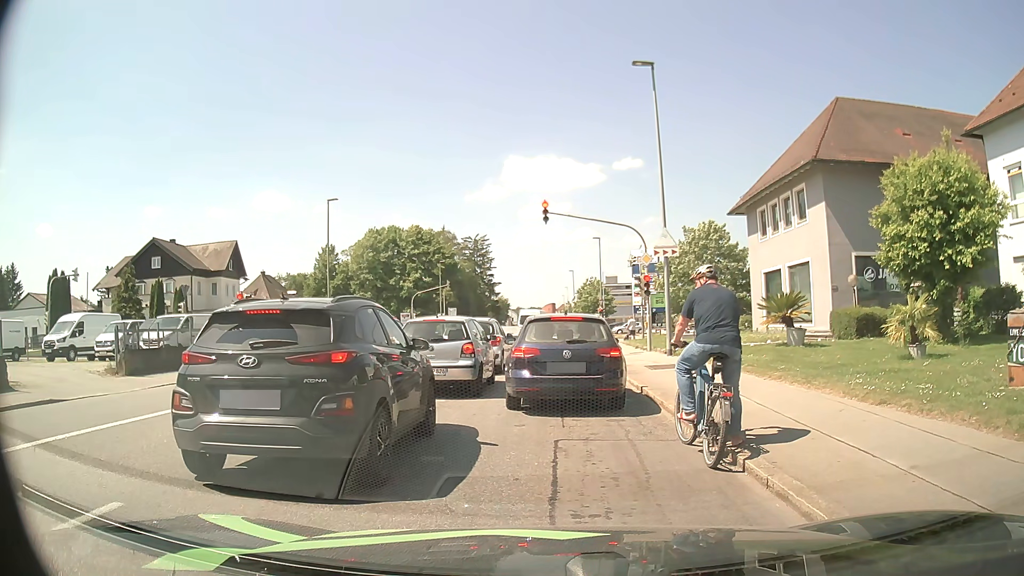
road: tertiary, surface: asphalt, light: Day
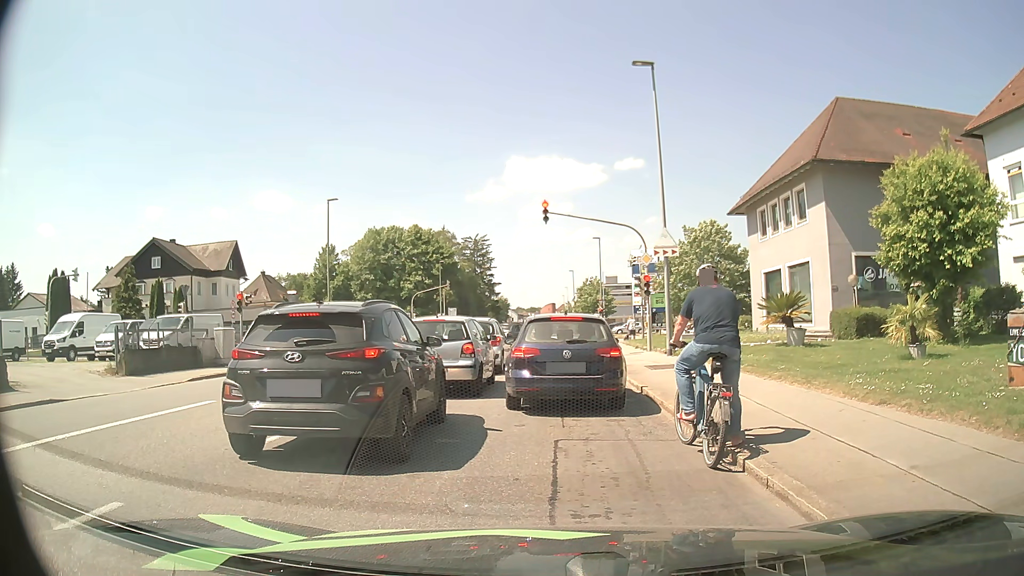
(0.0, 0.0) m; 0°
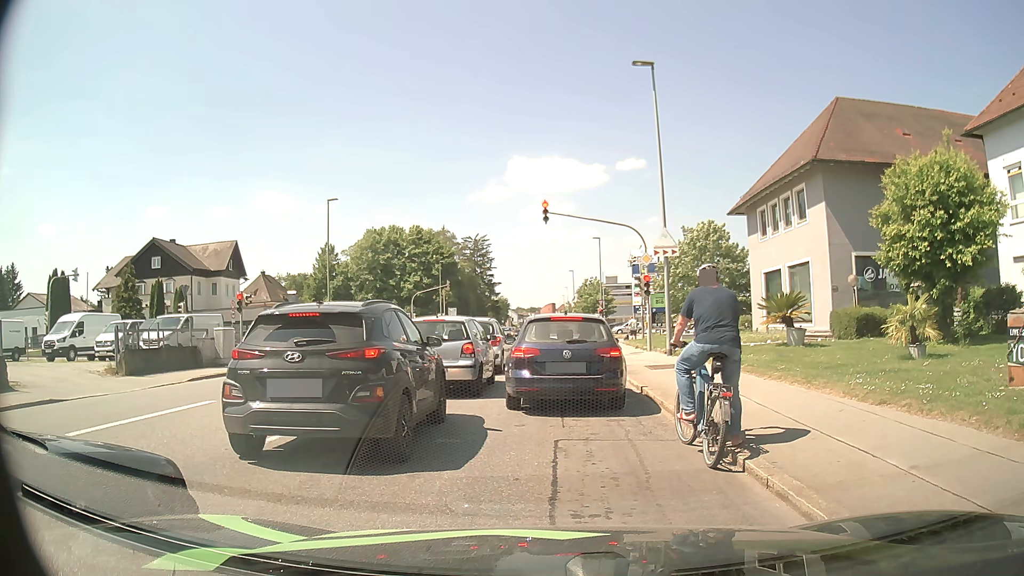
(0.0, 0.0) m; 0°
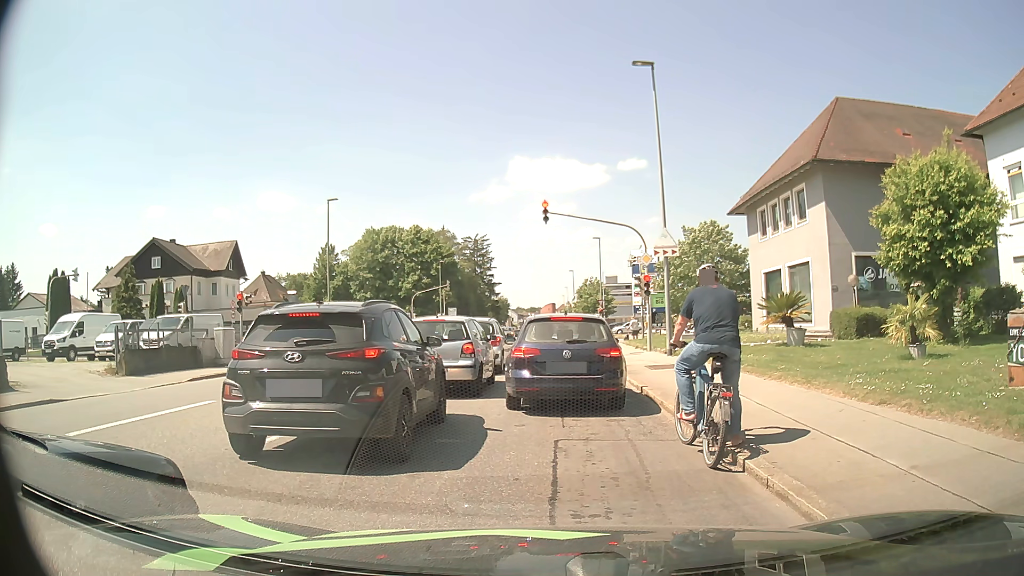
(0.0, 0.0) m; 0°
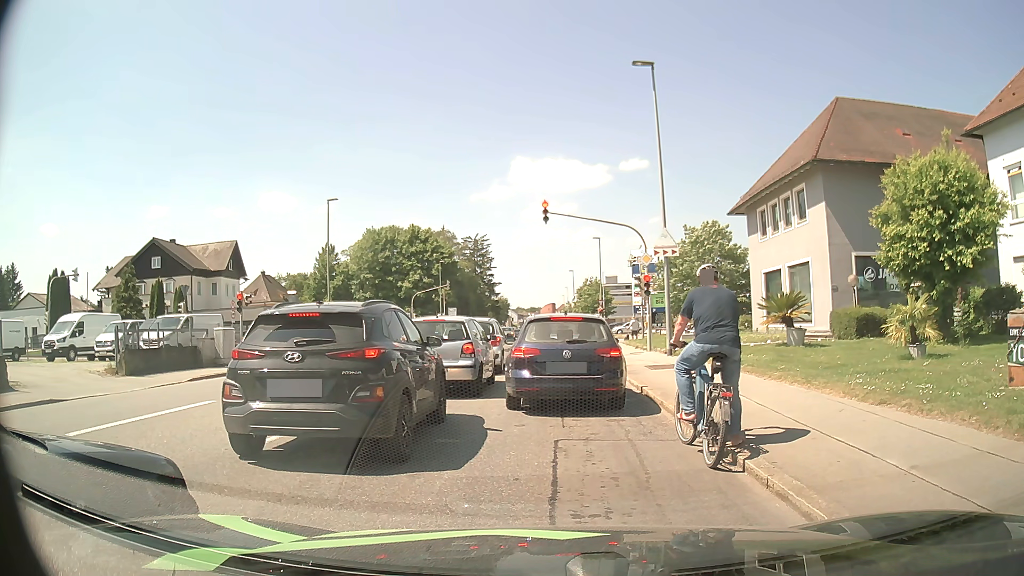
(0.0, 0.0) m; 0°
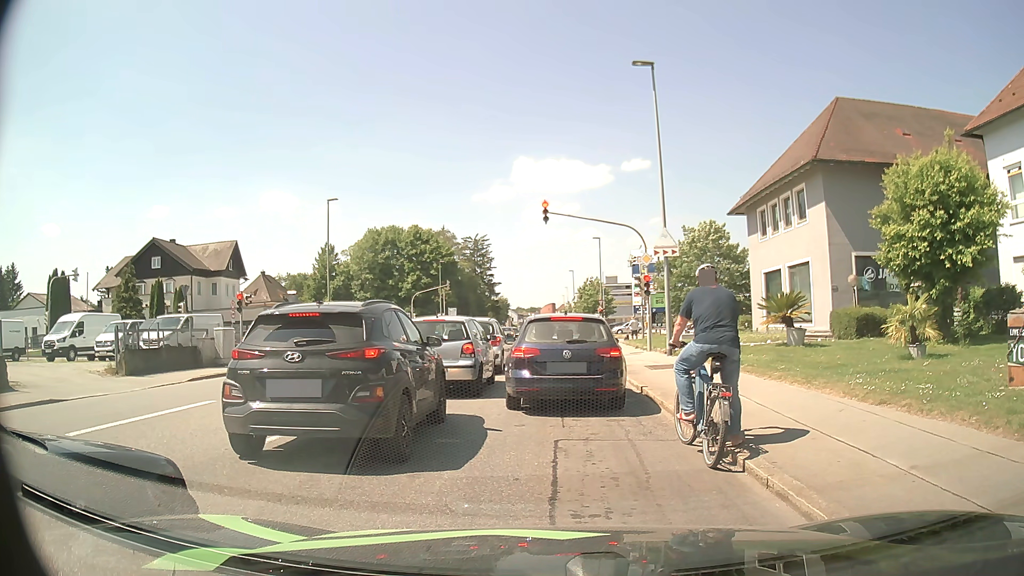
(0.0, 0.0) m; 0°
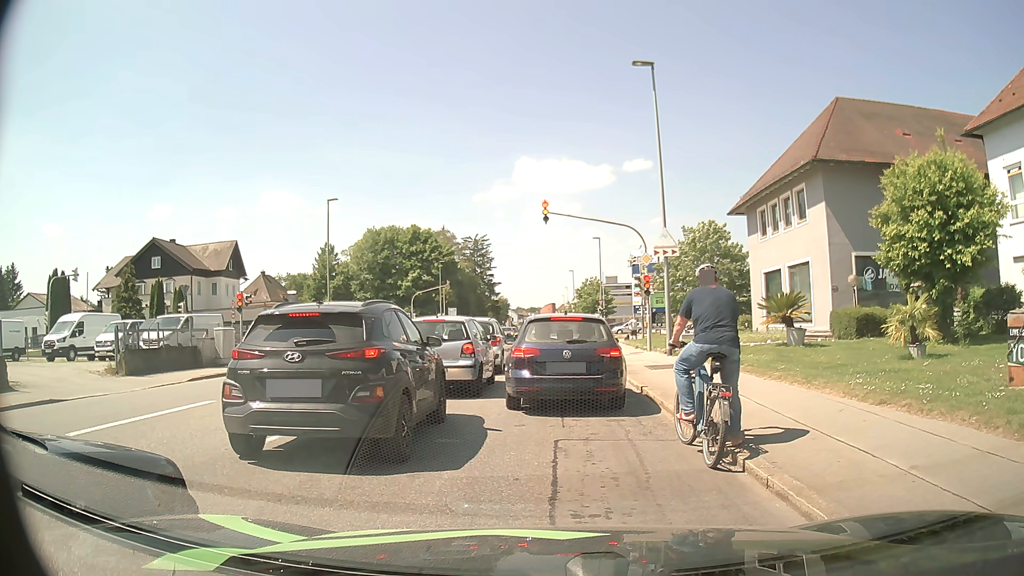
(0.0, 0.0) m; 0°
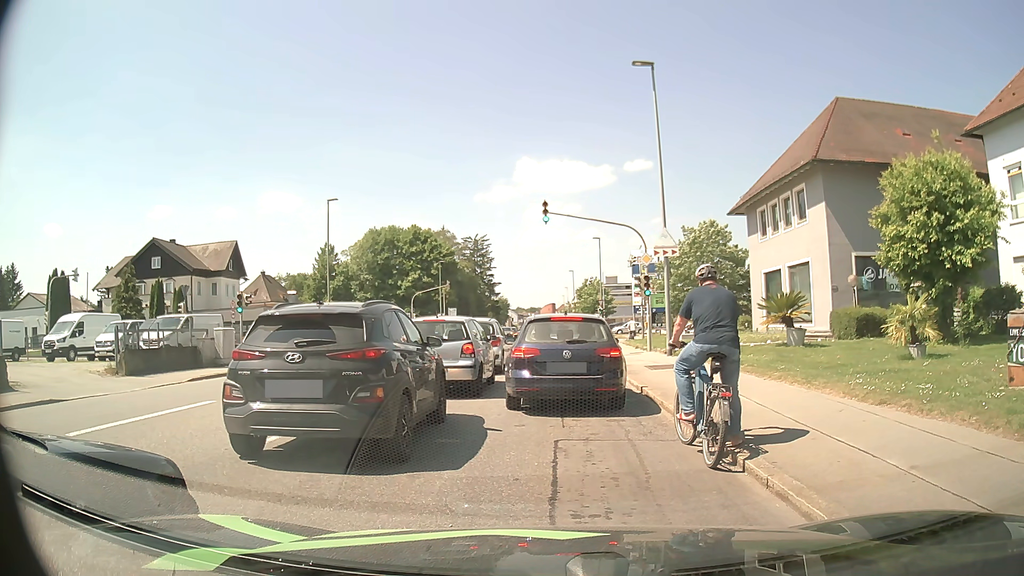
(0.0, 0.0) m; 0°
(0, +10) (0, +20) (-1, +30) (-1, +40) (-1, +50) (-1, +60) (-2, +70) (-2, +80) (-2, +90) (-3, +100) m
